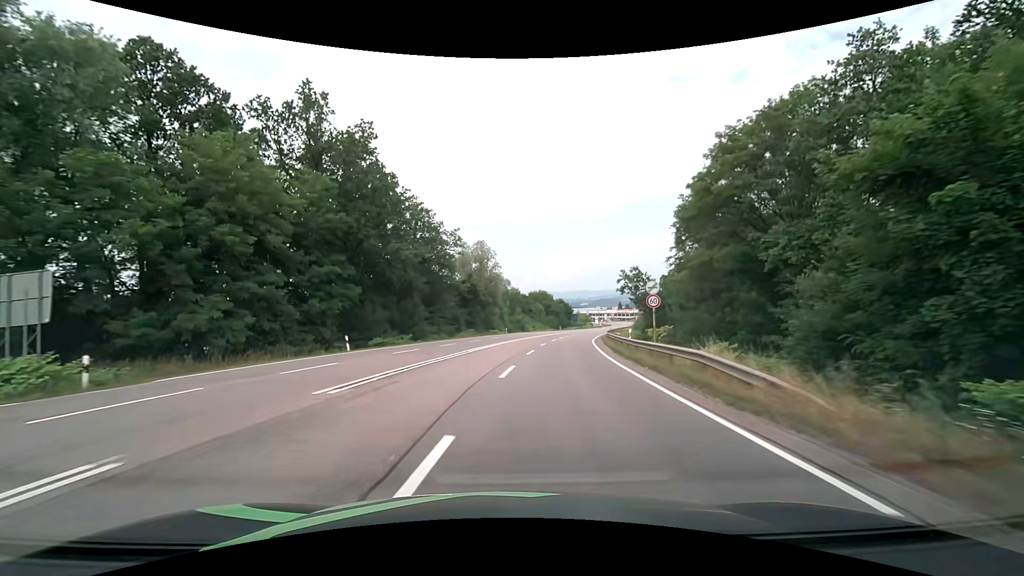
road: secondary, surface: asphalt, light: Day
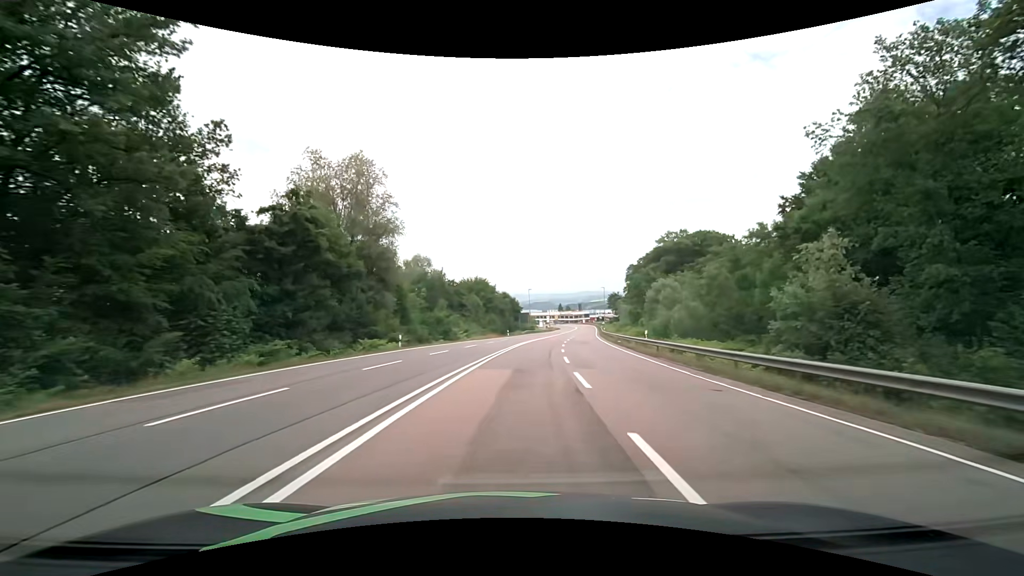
(+2.2, +45.4) m; +7°
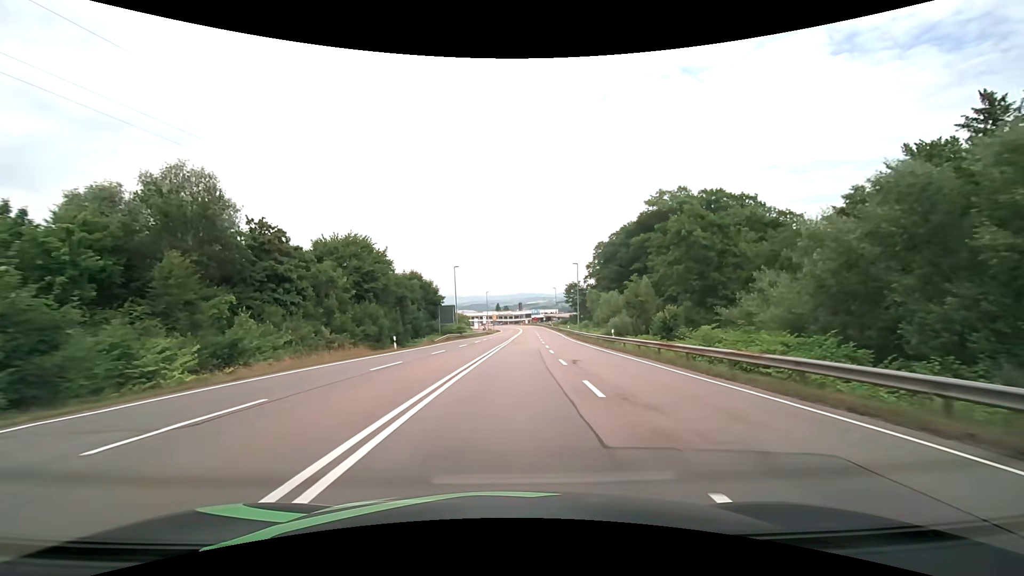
(+3.5, +45.4) m; +8°
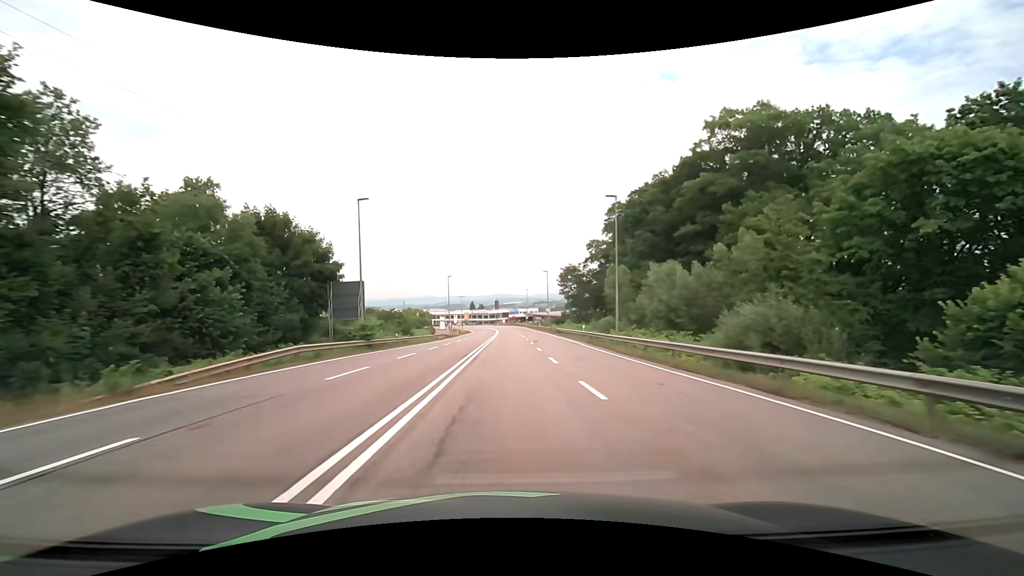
(+0.9, +36.6) m; +3°
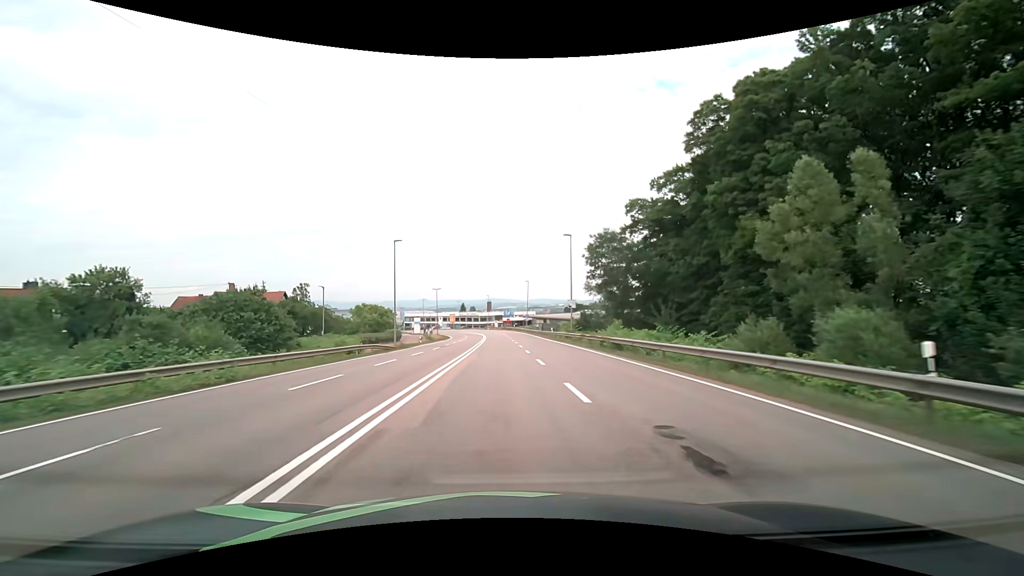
(+0.3, +36.5) m; +1°
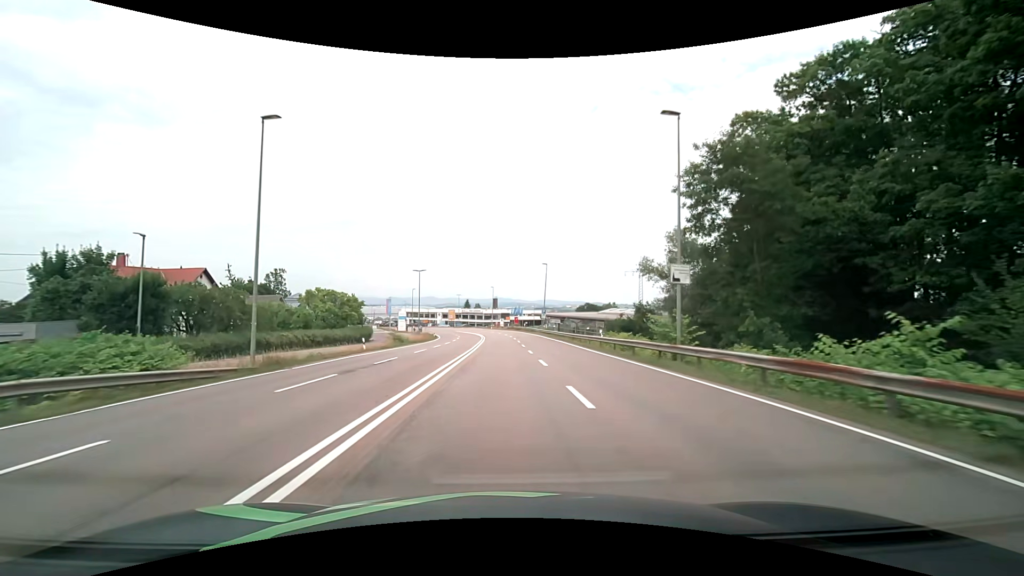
(-0.3, +27.3) m; -1°
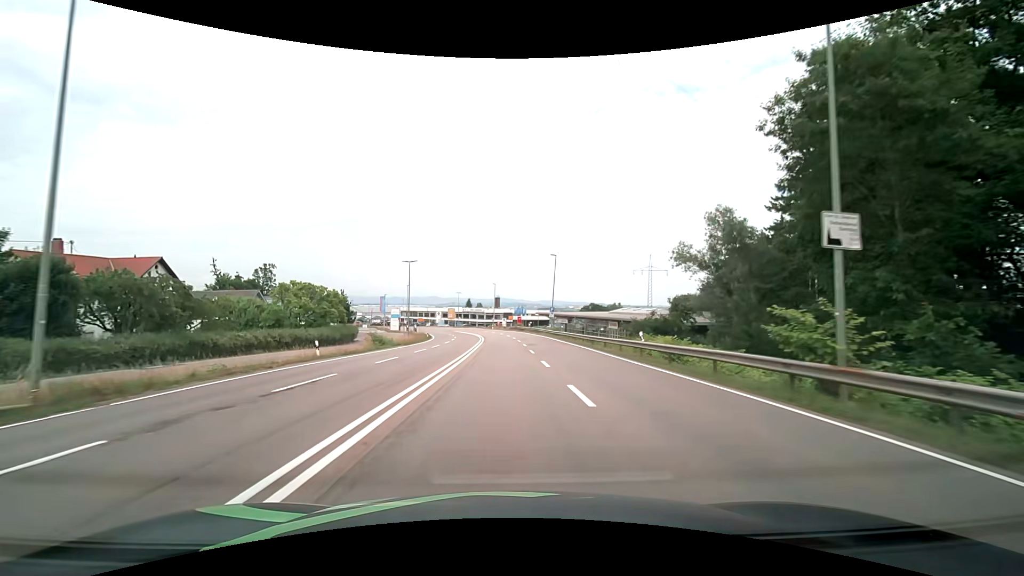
(0.0, +9.1) m; 0°
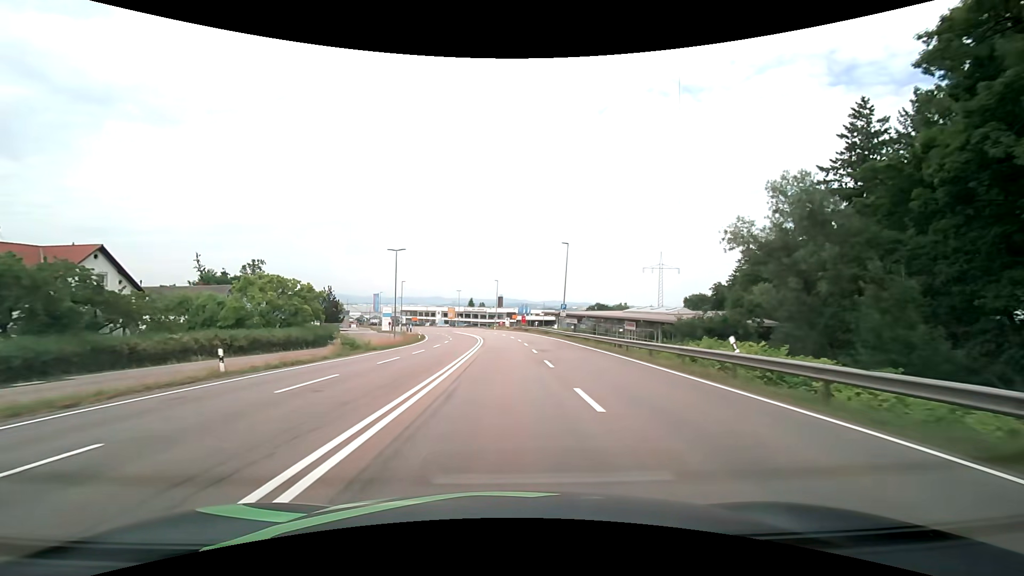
(0.0, +9.1) m; 0°
(0, +10) (0, +20) (0, +30) (-1, +40) (-1, +50) (-2, +60) (-3, +70) (-5, +80) (-7, +90) (-9, +99) m
